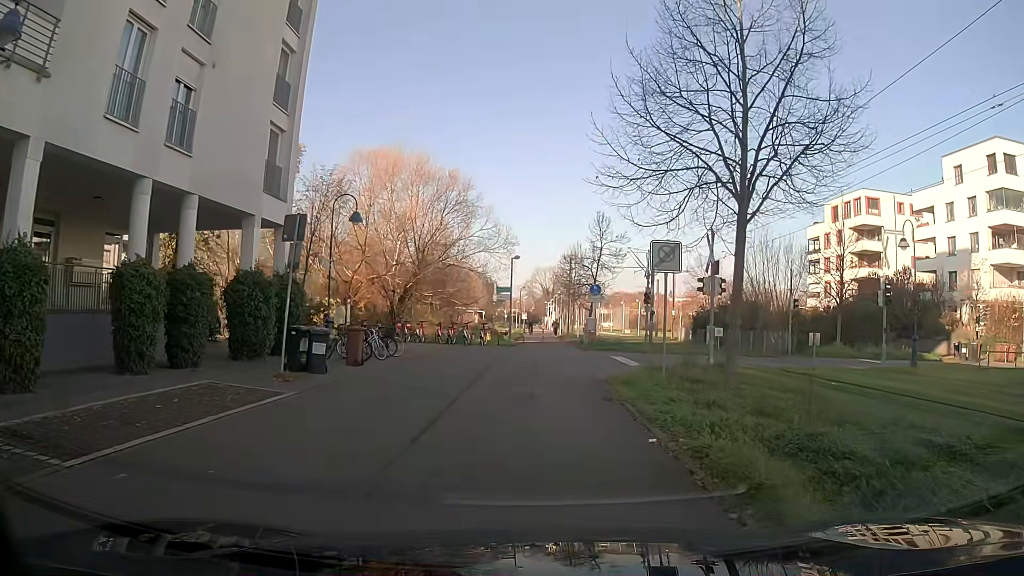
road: residential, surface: asphalt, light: Day
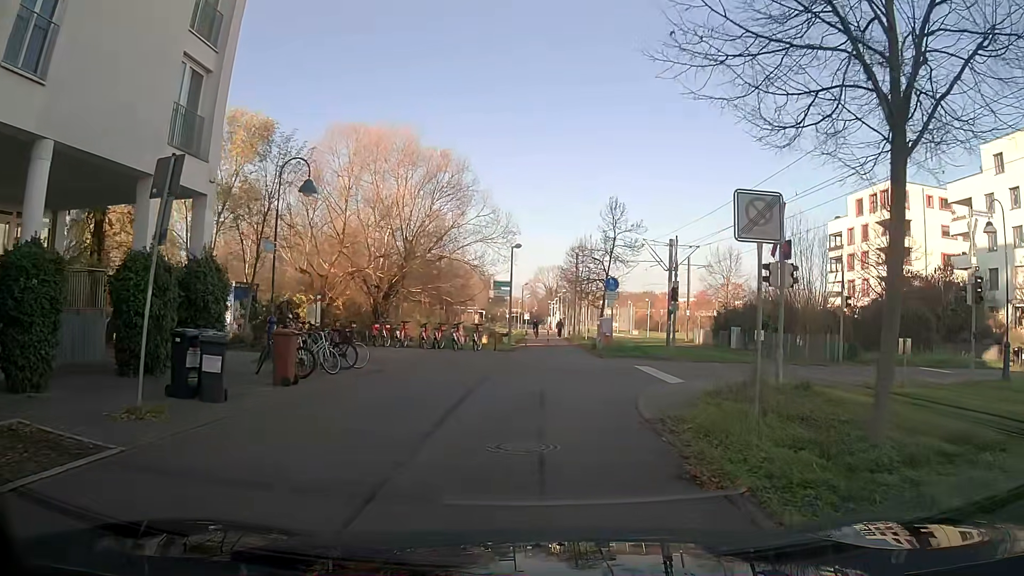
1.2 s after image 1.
(0.0, +5.6) m; 0°
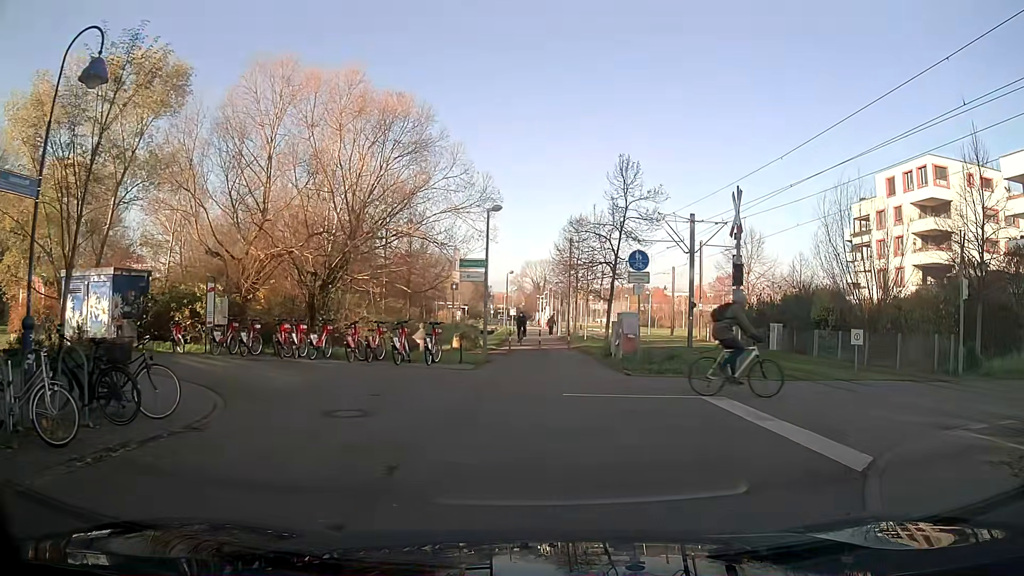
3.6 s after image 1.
(0.0, +9.7) m; +1°
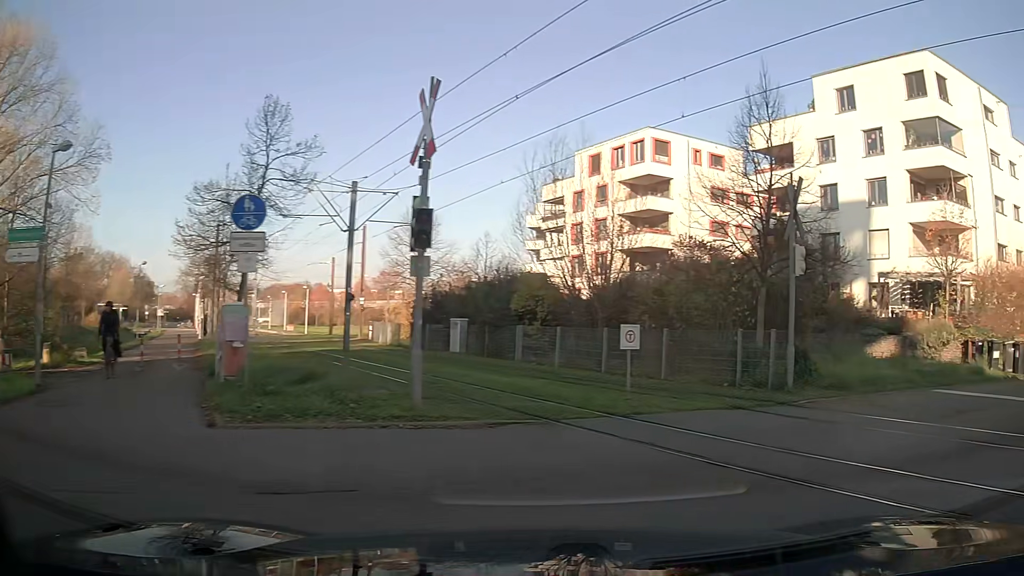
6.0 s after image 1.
(+1.9, +7.8) m; +37°
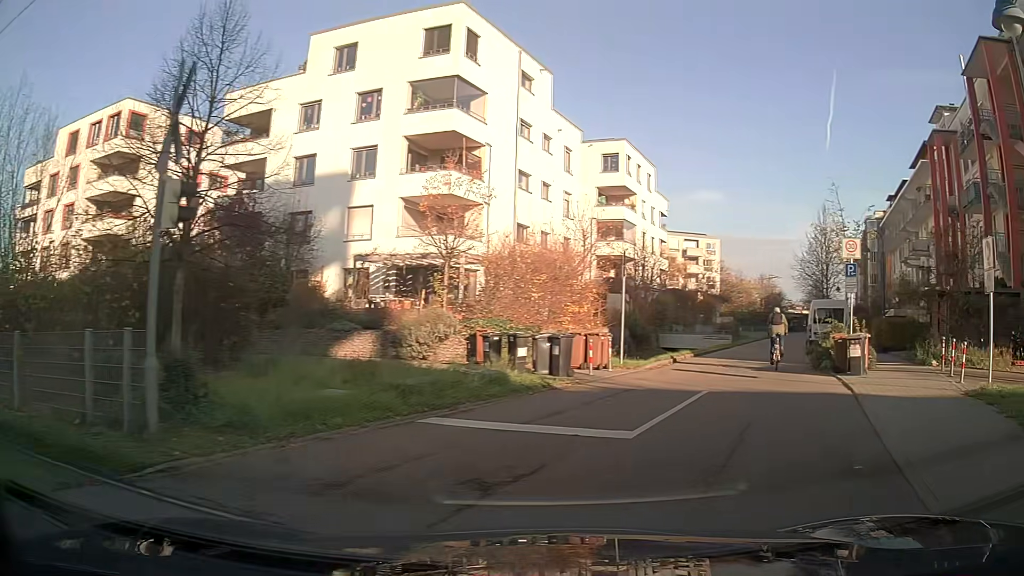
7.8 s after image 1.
(+2.3, +5.7) m; +41°
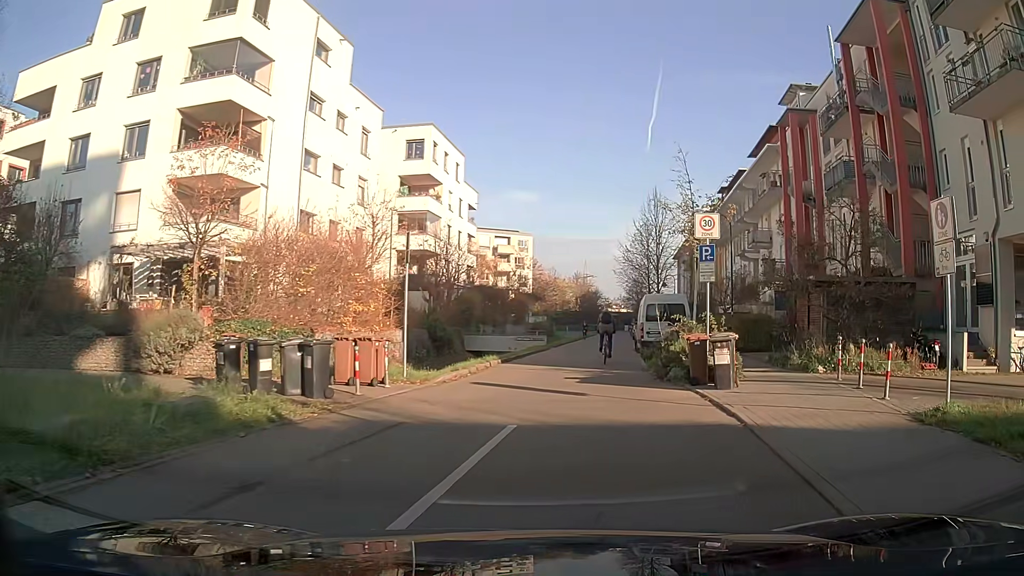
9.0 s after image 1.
(+0.5, +4.7) m; +11°
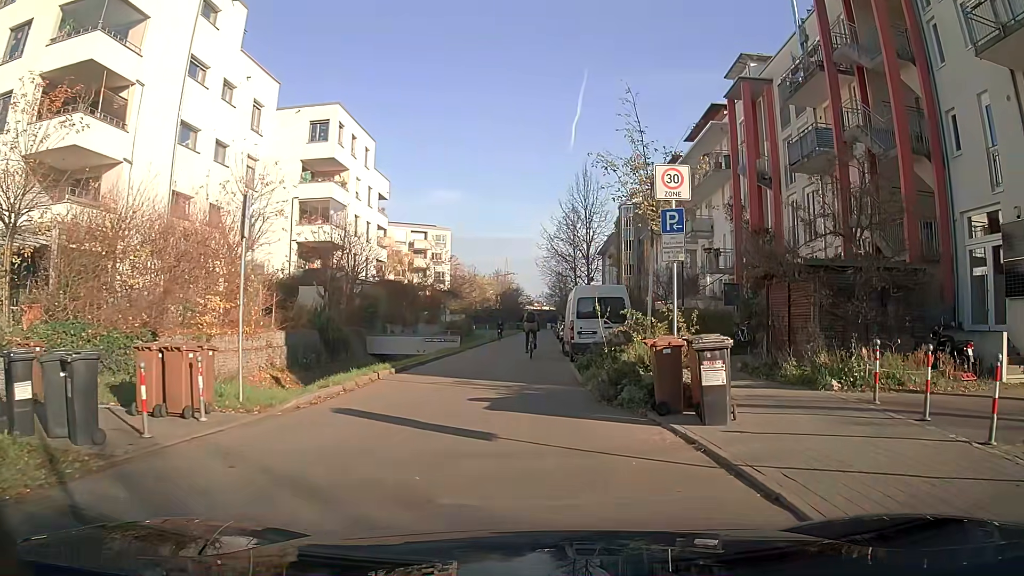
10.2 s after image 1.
(+0.3, +5.0) m; +5°
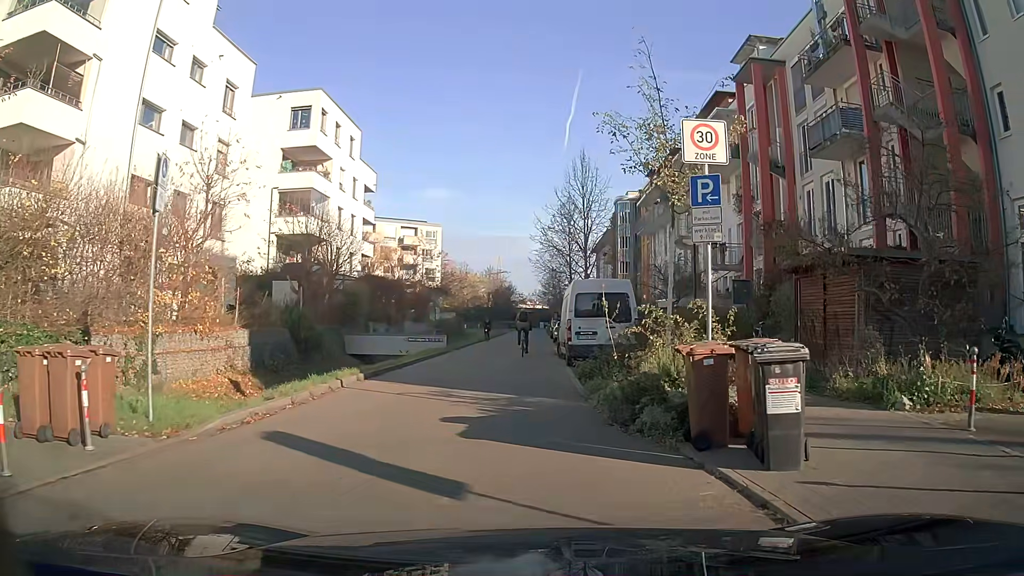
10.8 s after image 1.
(0.0, +2.7) m; 0°
(0, +10) (-1, +20) (0, +30) (0, +40) (0, +50) (+1, +60) (+1, +70) (+1, +80) (+1, +90) (+2, +100) m
